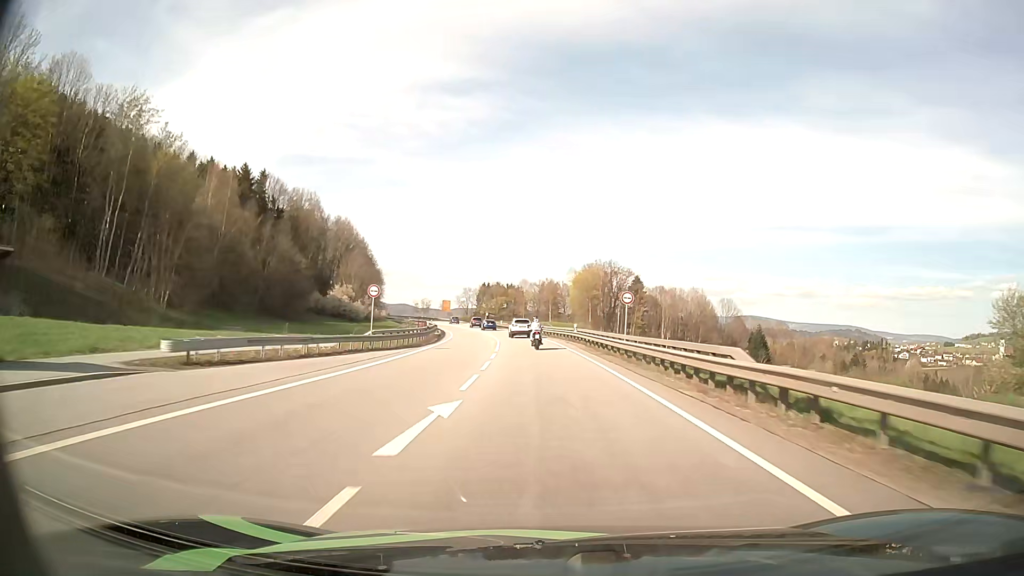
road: primary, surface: asphalt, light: Day
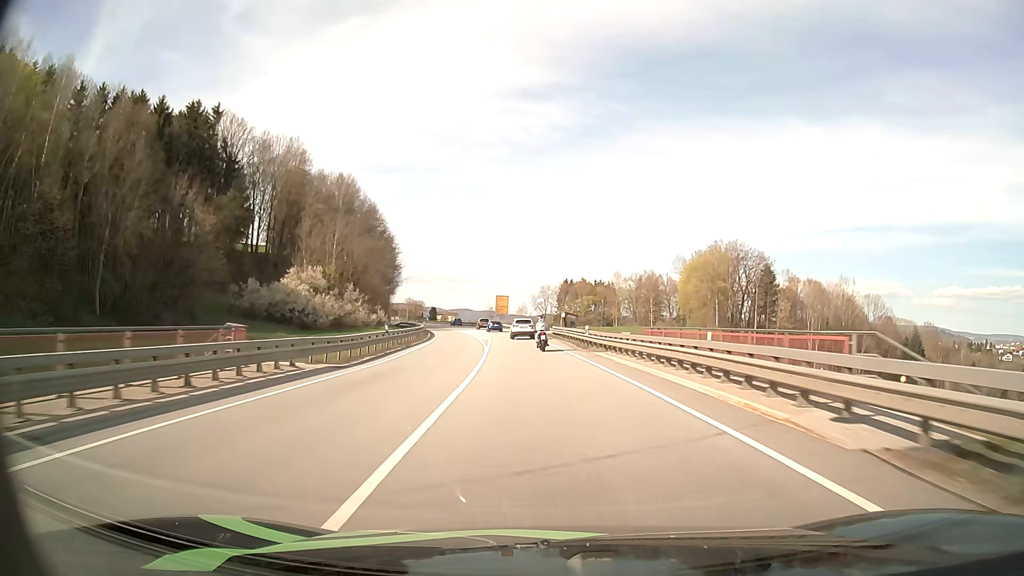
(-4.1, +66.0) m; -7°
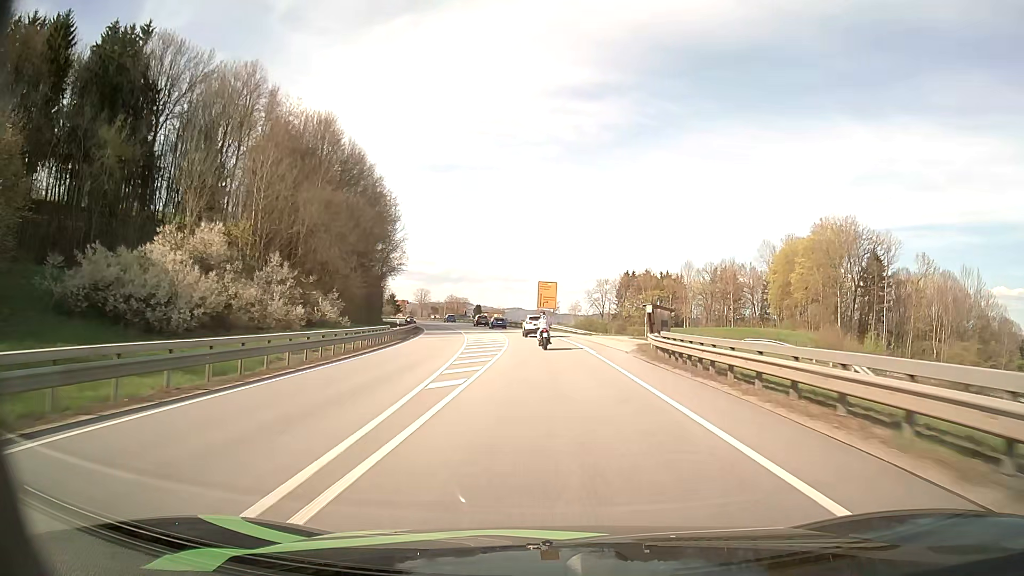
(-1.9, +39.1) m; -5°
(0, +10) (0, +20) (-1, +30) (-1, +40) (-2, +50) (-3, +60) (-4, +70) (-6, +80) (-8, +89) (-10, +99) m
